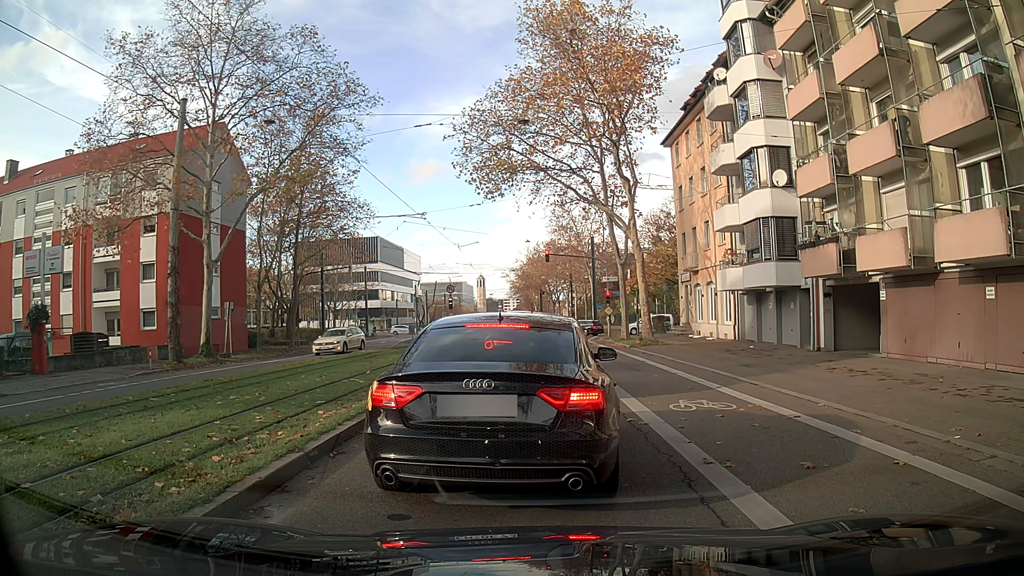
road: secondary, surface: asphalt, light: Day
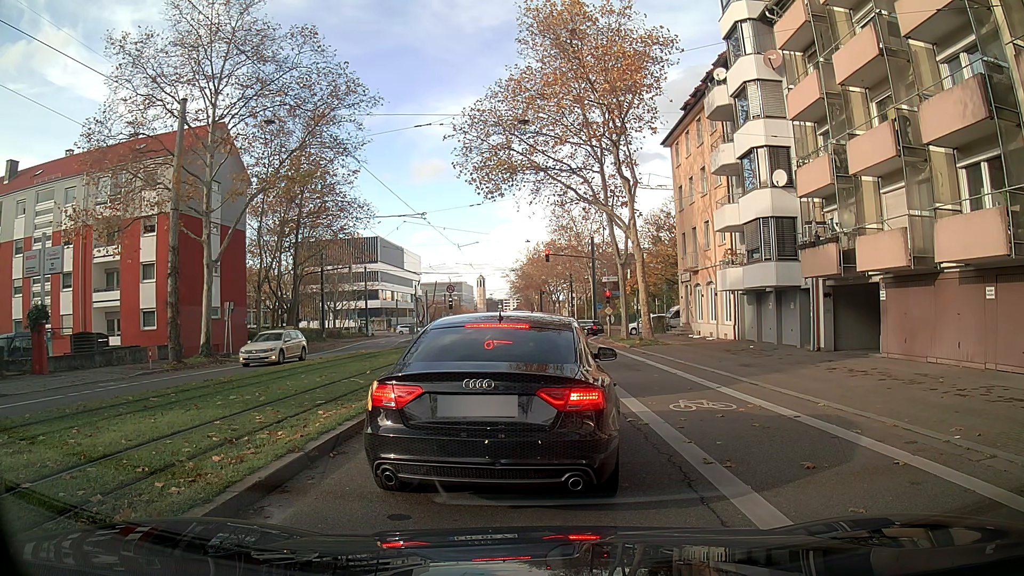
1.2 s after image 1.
(0.0, 0.0) m; 0°
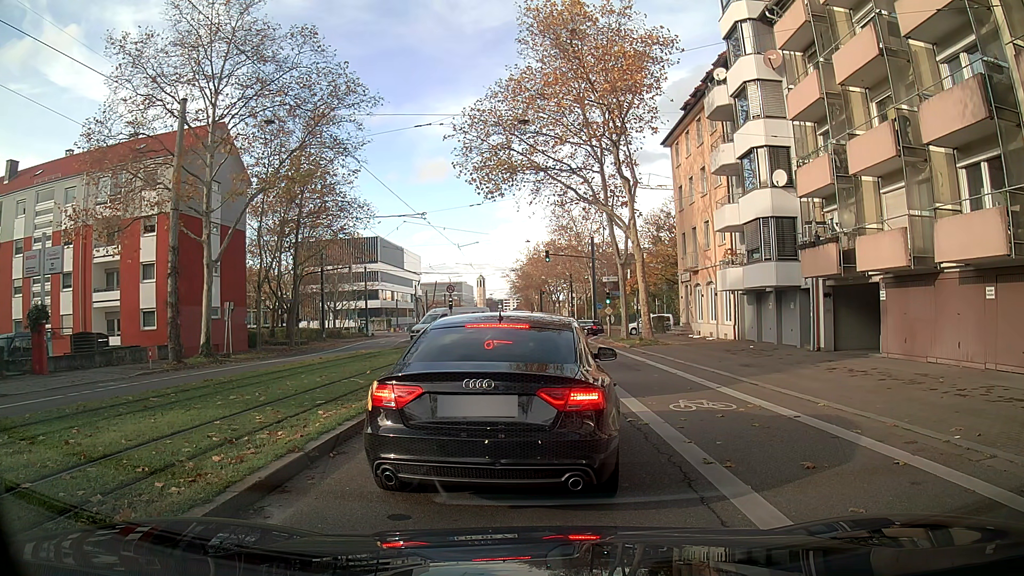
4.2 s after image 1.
(0.0, 0.0) m; 0°
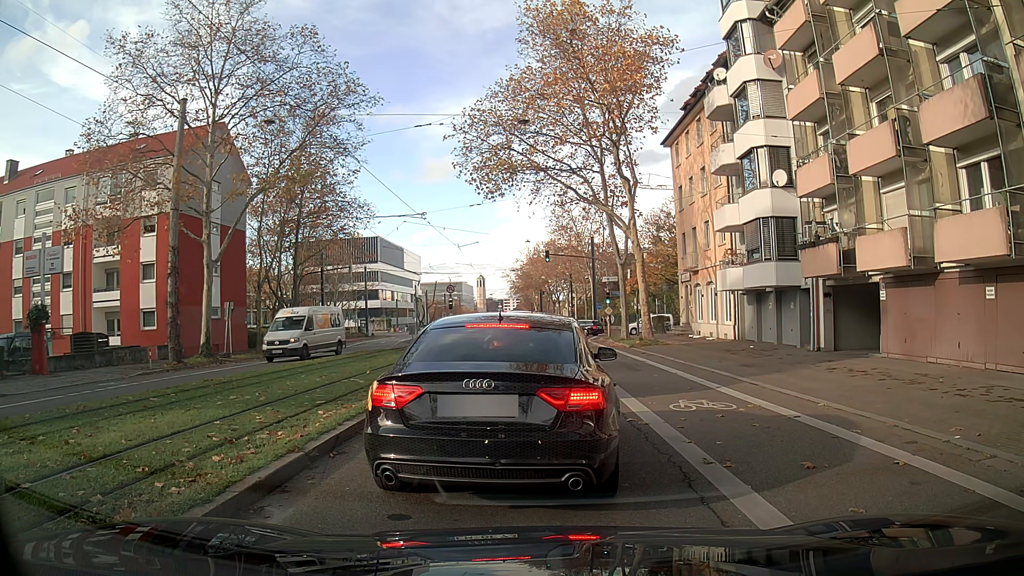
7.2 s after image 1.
(0.0, 0.0) m; 0°
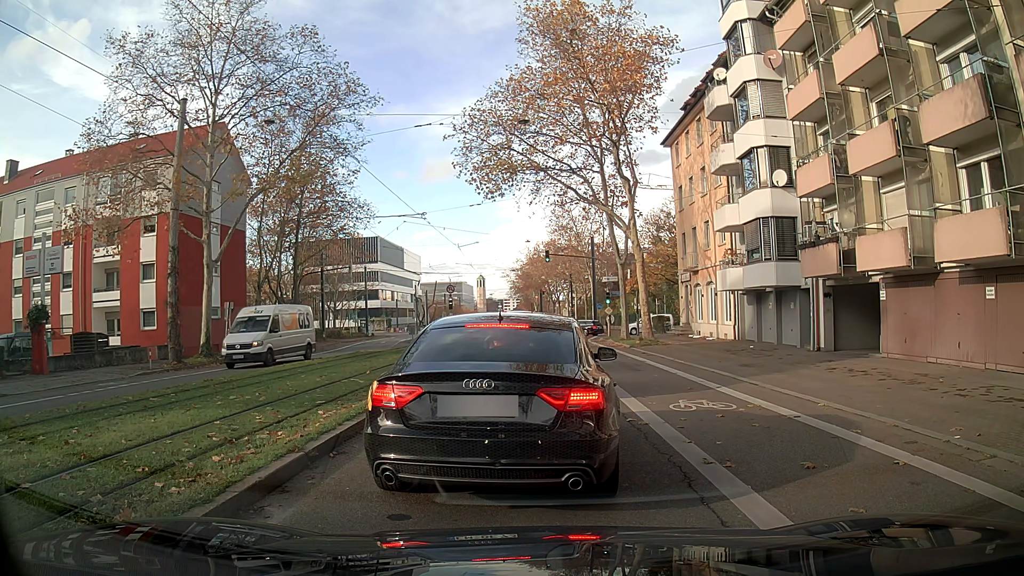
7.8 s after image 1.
(0.0, 0.0) m; 0°
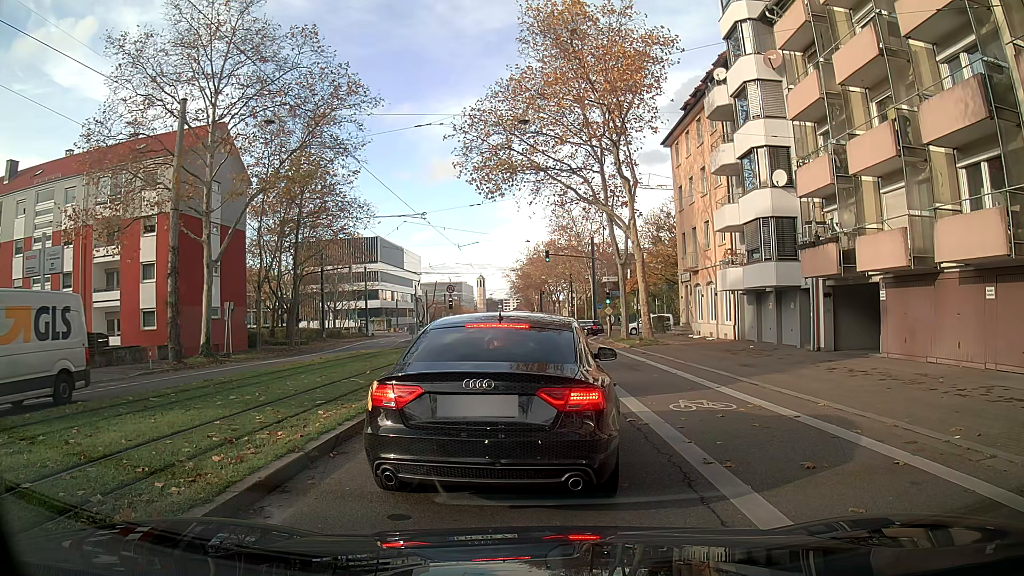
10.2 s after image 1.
(0.0, 0.0) m; 0°
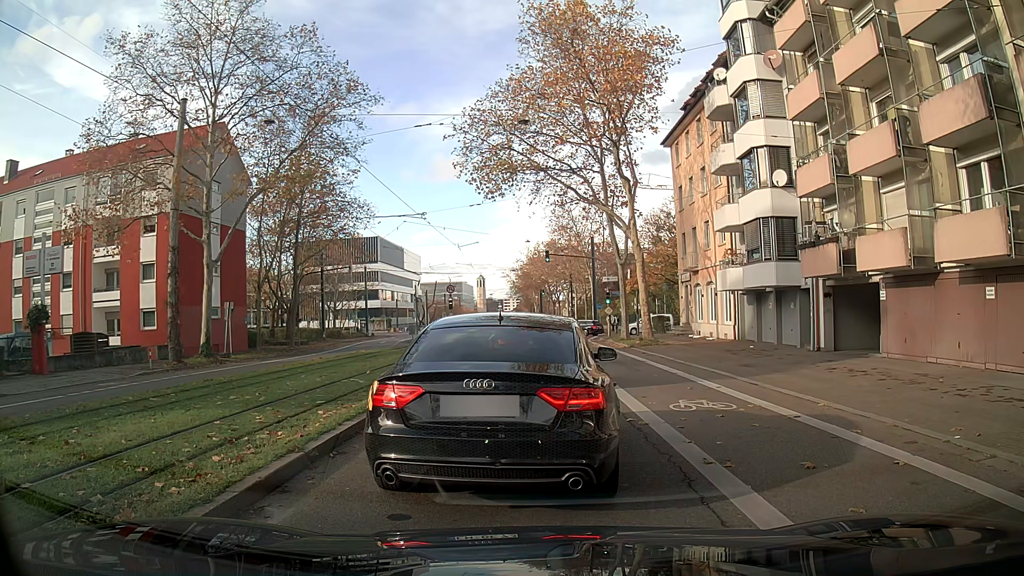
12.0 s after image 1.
(0.0, 0.0) m; 0°
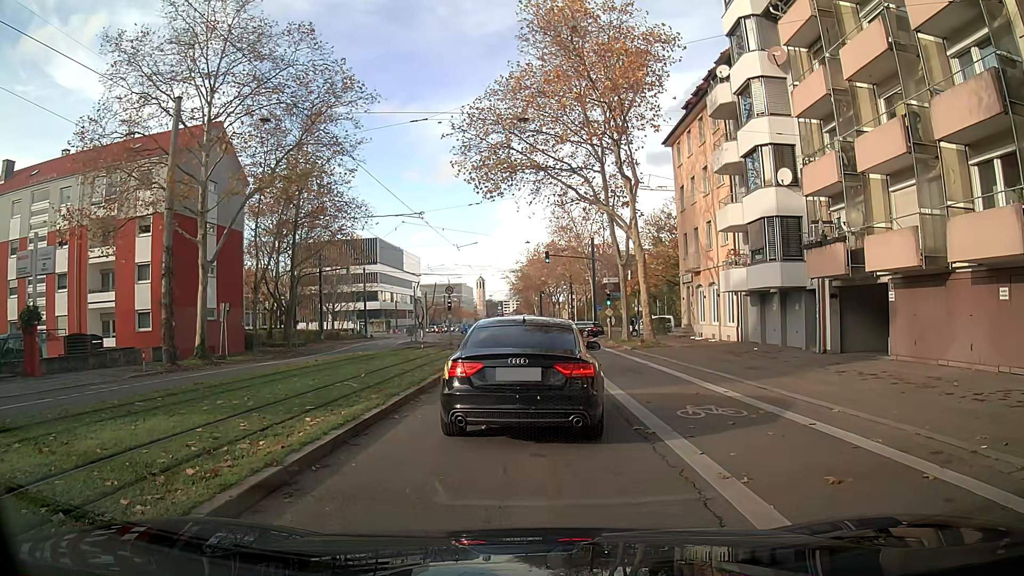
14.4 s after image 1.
(0.0, +0.6) m; 0°
